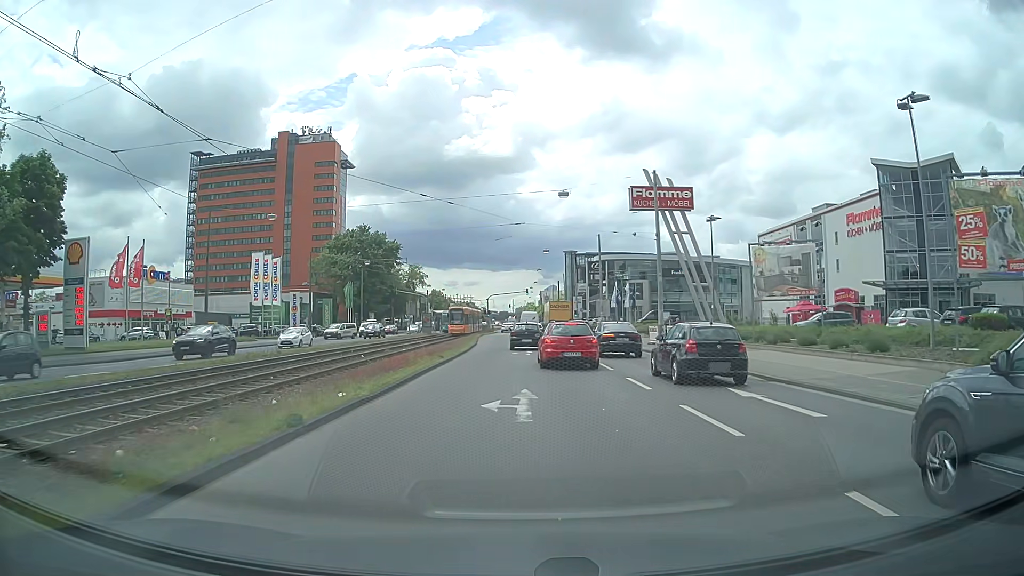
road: primary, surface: asphalt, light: Day
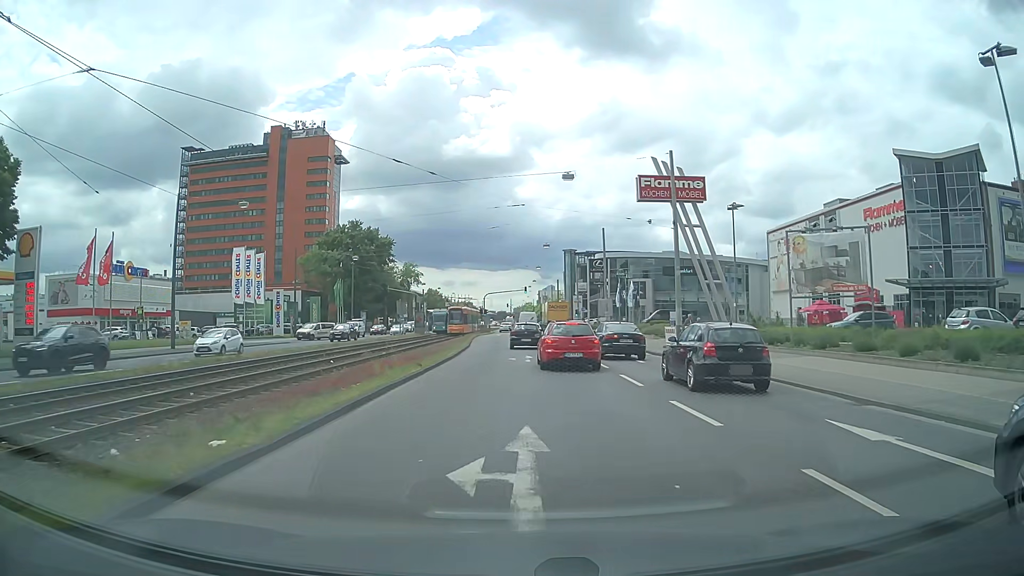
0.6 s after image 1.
(0.0, +5.1) m; 0°
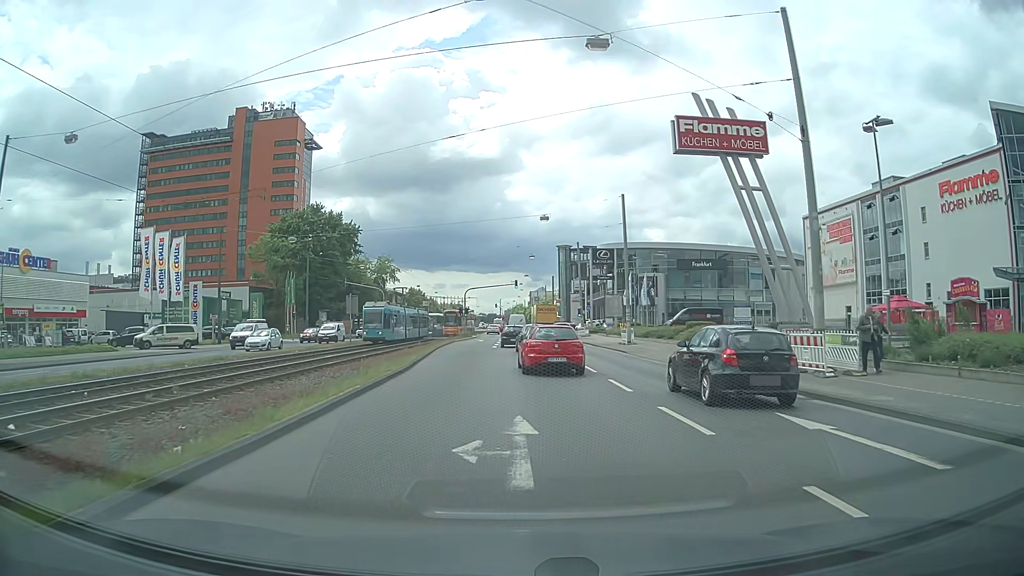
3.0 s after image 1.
(+0.1, +18.5) m; 0°
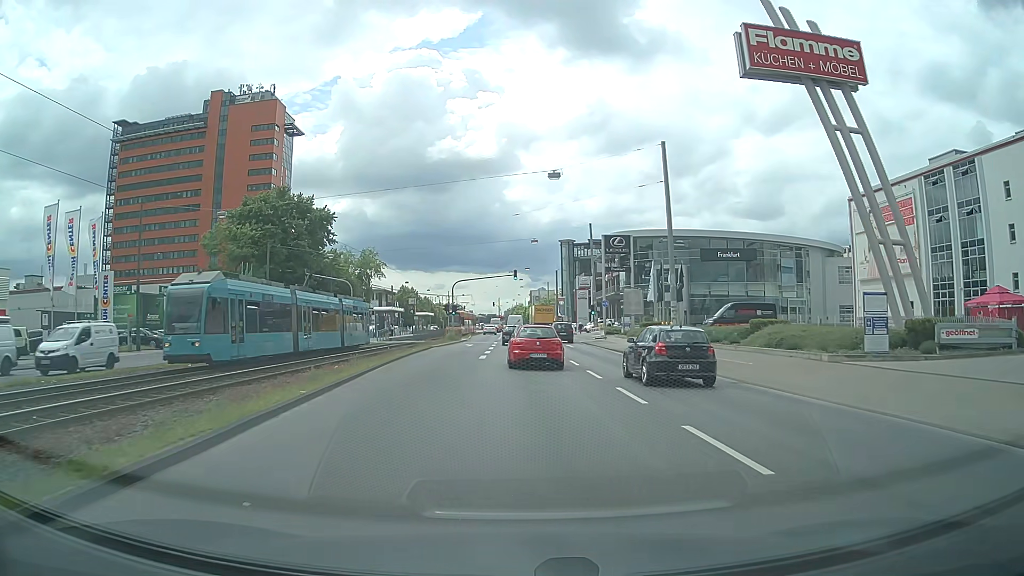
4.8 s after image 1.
(0.0, +14.5) m; 0°
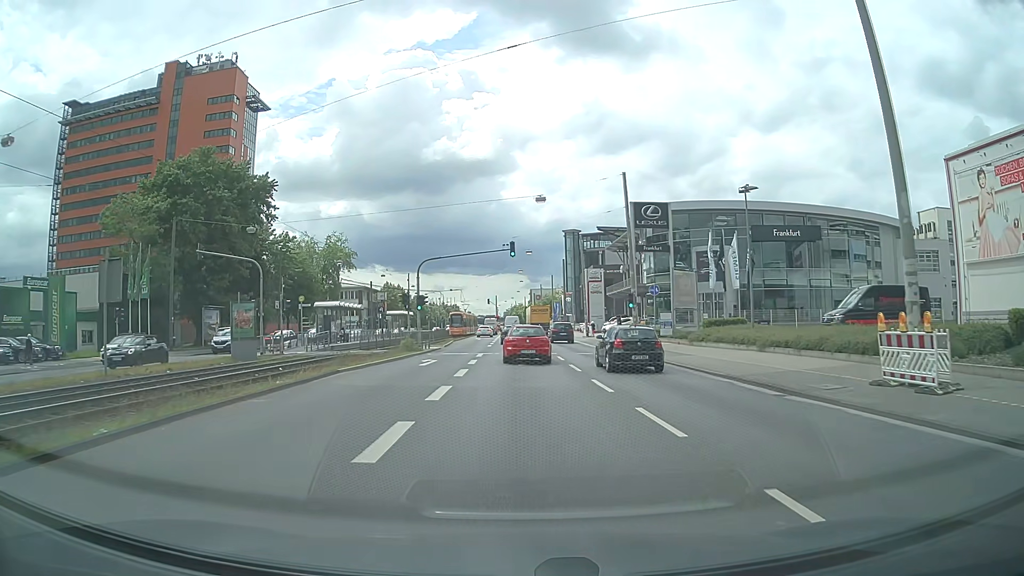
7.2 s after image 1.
(0.0, +22.0) m; 0°
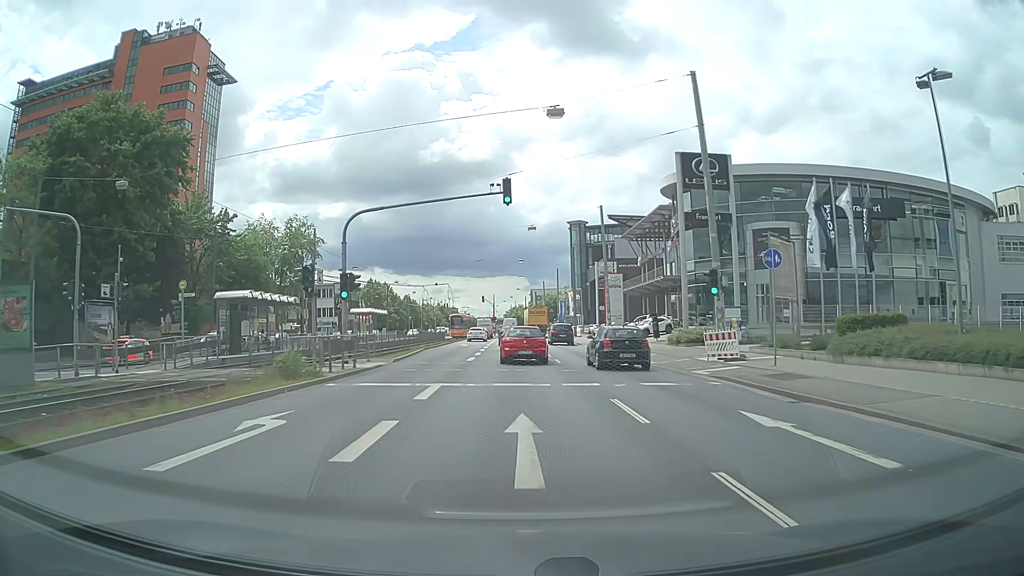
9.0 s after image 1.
(0.0, +18.2) m; 0°
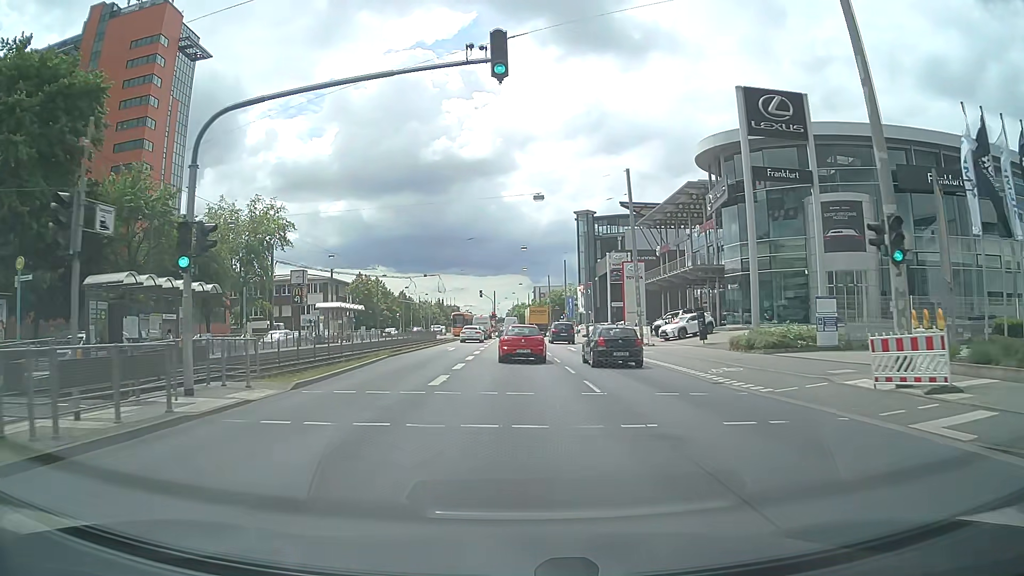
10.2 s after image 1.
(0.0, +12.3) m; 0°
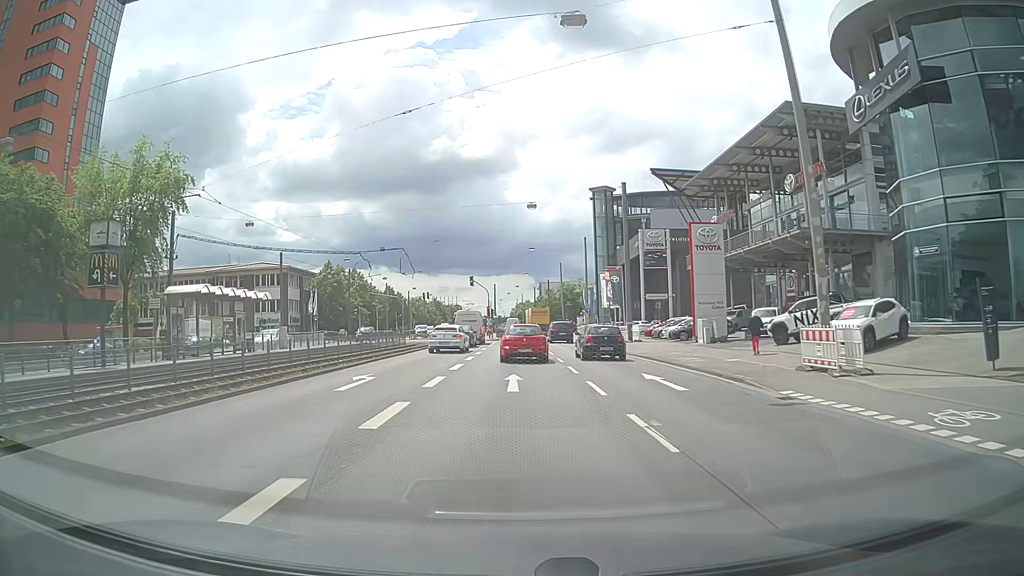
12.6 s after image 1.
(-0.1, +24.9) m; 0°
(0, +10) (0, +20) (0, +30) (0, +40) (0, +50) (0, +60) (0, +70) (-1, +80) (-1, +90) (-1, +100) m
